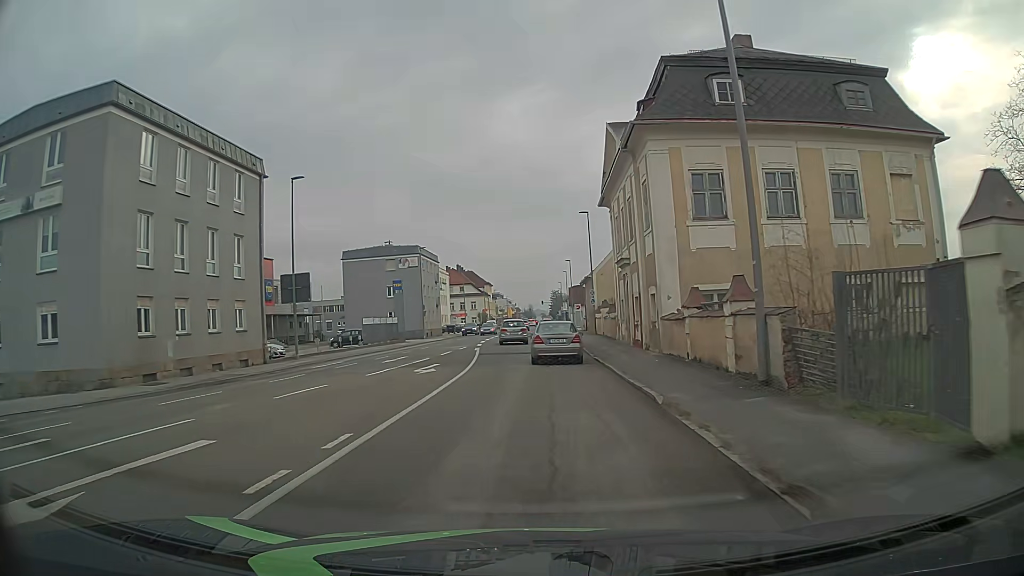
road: tertiary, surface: asphalt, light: Day
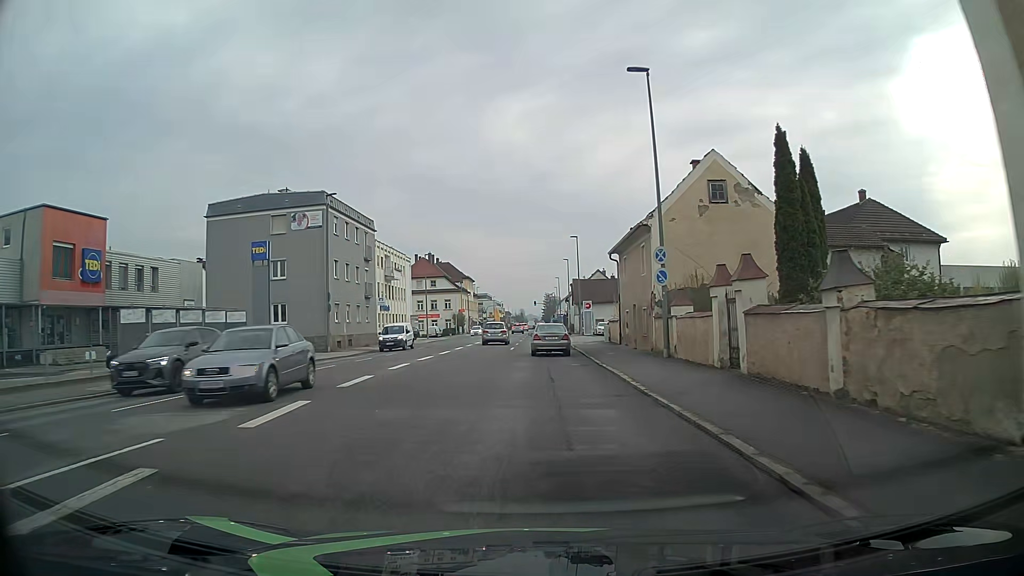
(+0.5, +33.0) m; +2°
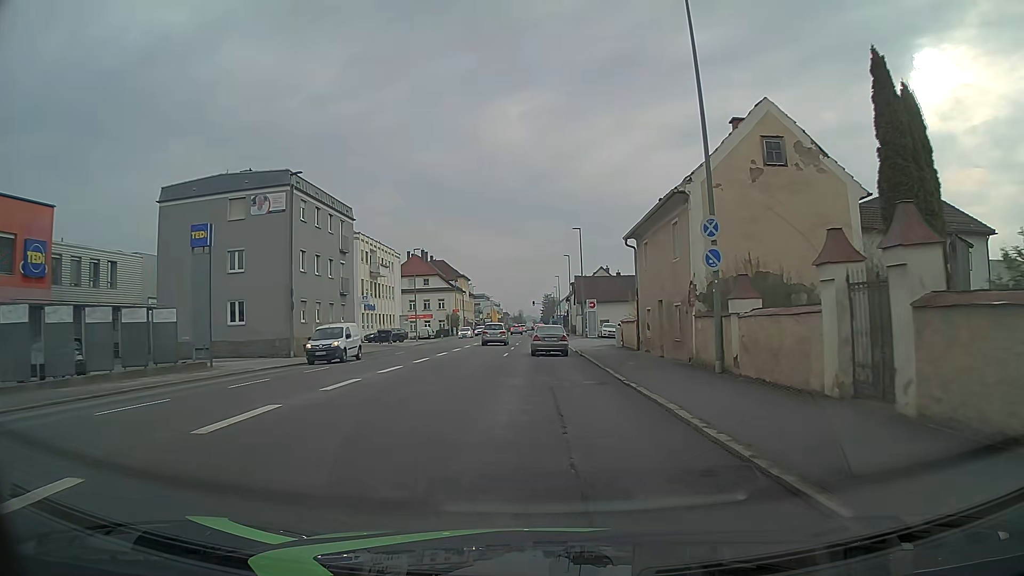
(0.0, +6.7) m; 0°
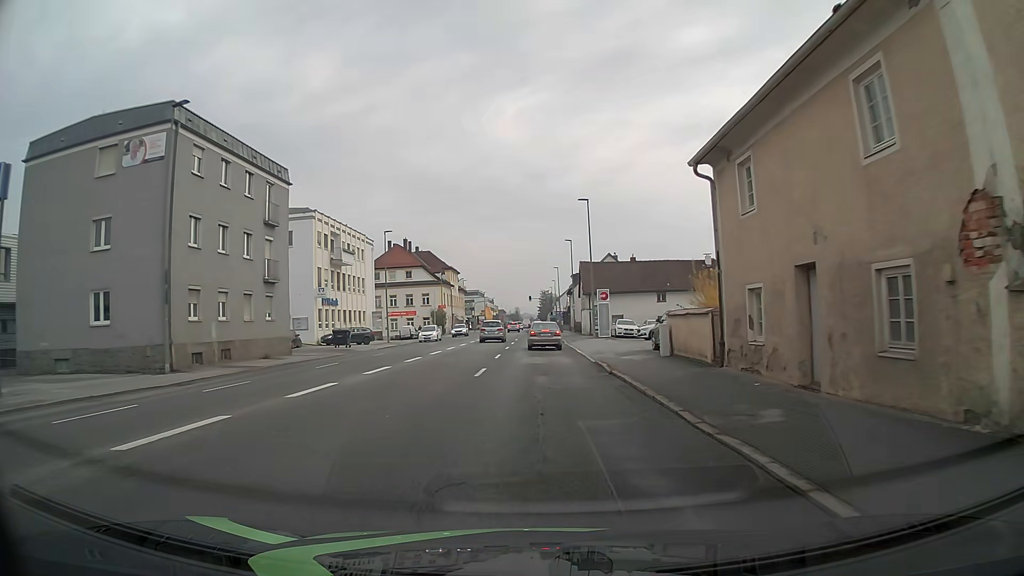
(0.0, +13.4) m; 0°
(0, +10) (0, +20) (0, +30) (0, +40) (0, +50) (0, +60) (0, +70) (-1, +80) (-3, +90) (-3, +100) m
